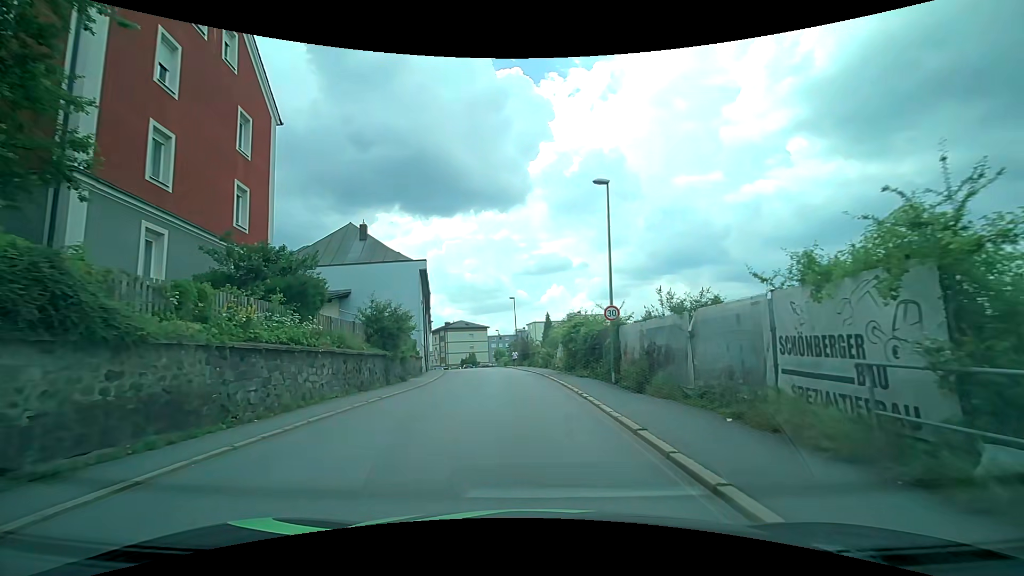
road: tertiary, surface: asphalt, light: Day
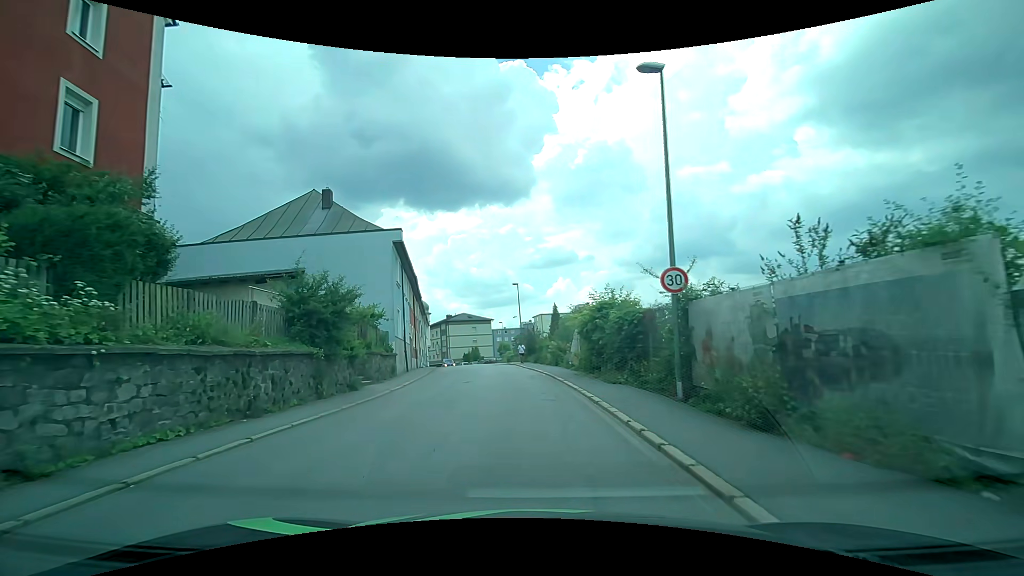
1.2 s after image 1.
(-0.1, +7.6) m; -2°
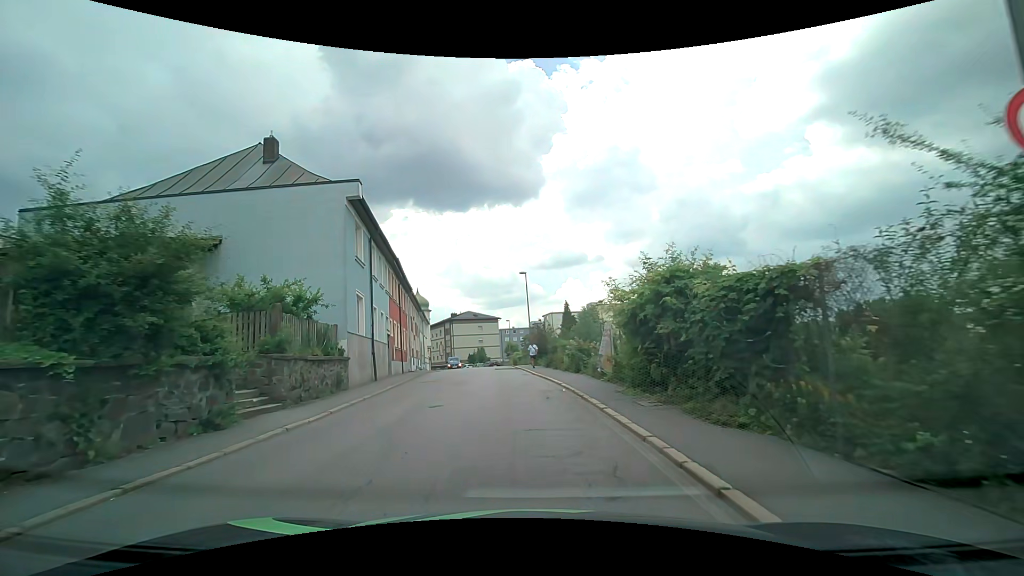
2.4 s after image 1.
(-0.1, +7.9) m; -1°
(0, +10) (-1, +20) (-2, +30) (-3, +40) (-4, +50) (-5, +60) (-6, +70) (-8, +79) (-12, +89) (-16, +98) m
